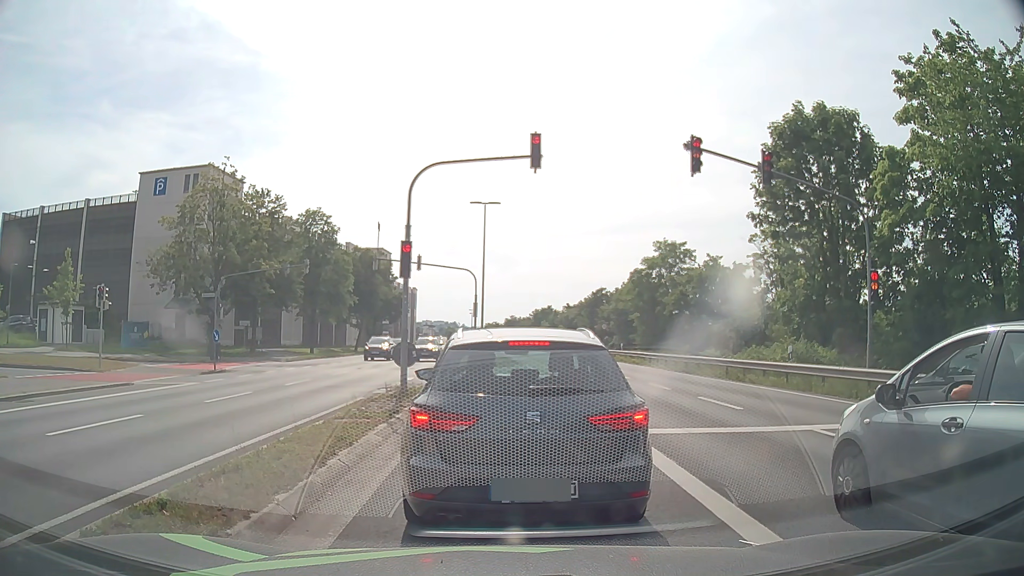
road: primary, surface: asphalt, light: Day
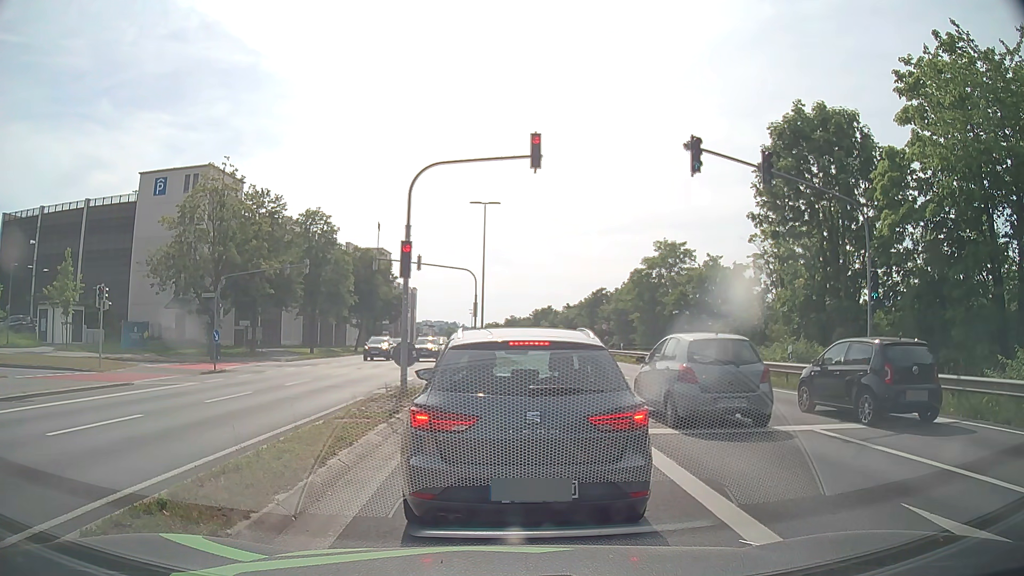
(0.0, 0.0) m; 0°
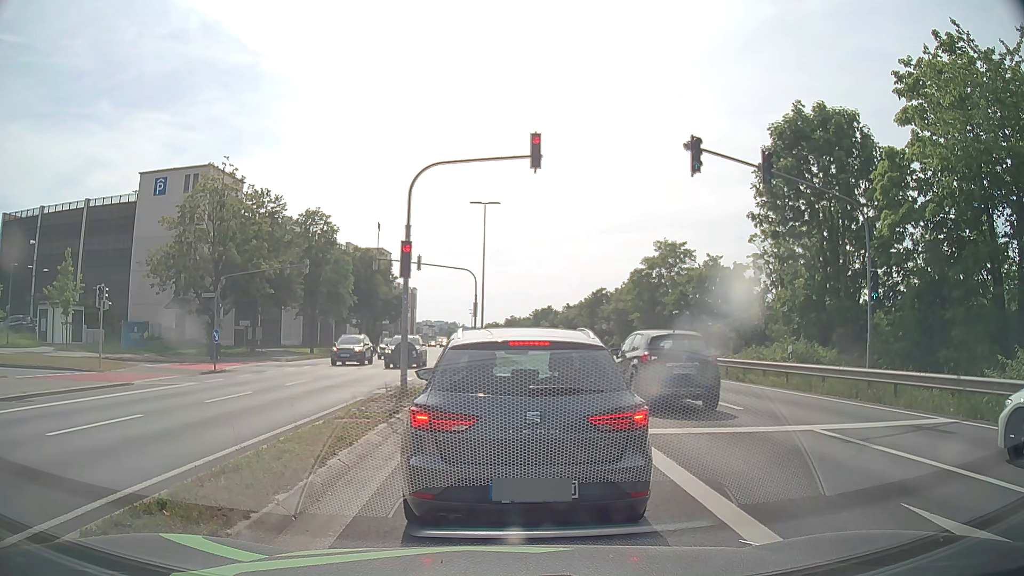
(0.0, 0.0) m; 0°
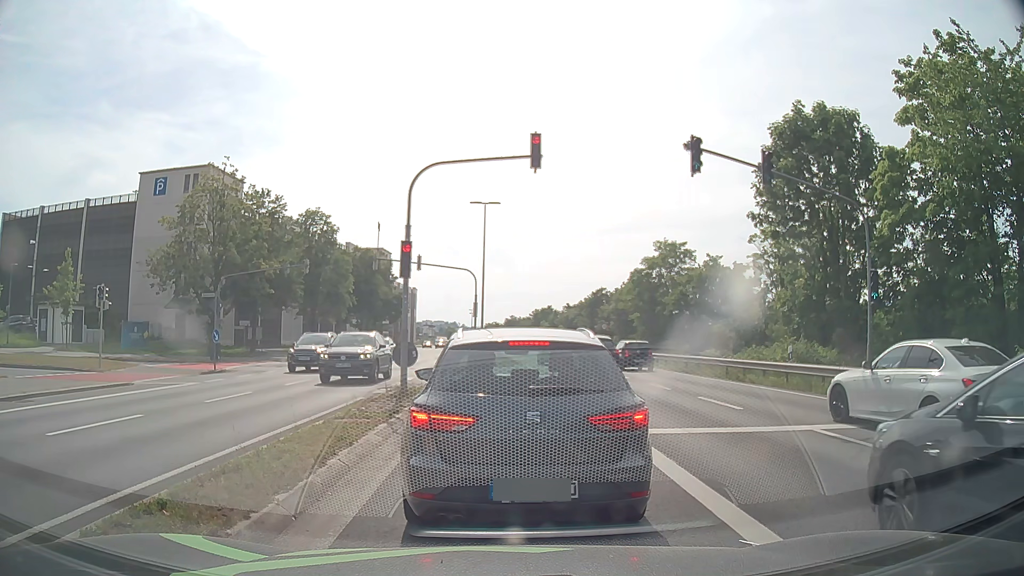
(0.0, 0.0) m; 0°
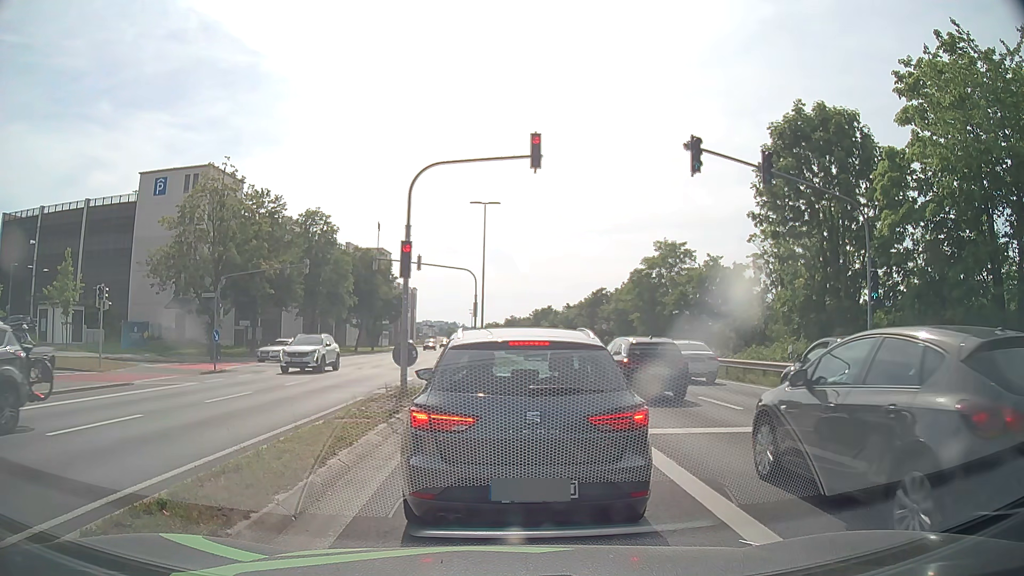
(0.0, 0.0) m; 0°
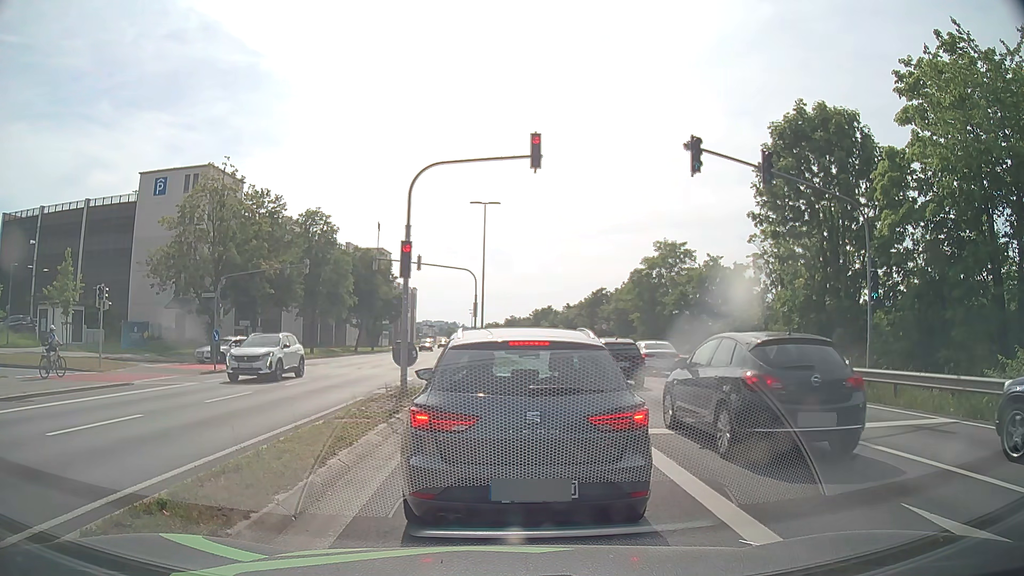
(0.0, 0.0) m; 0°
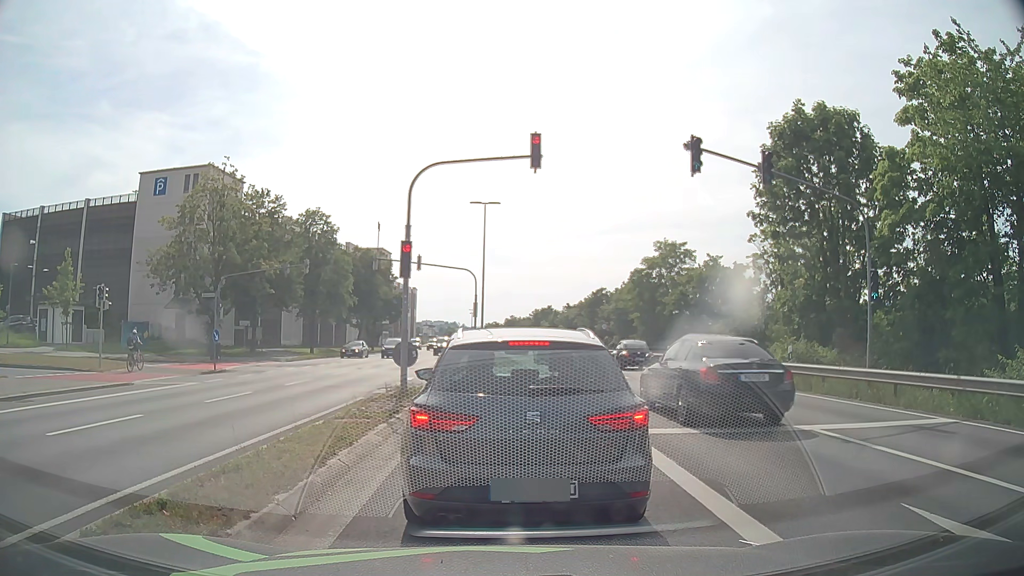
(0.0, 0.0) m; 0°
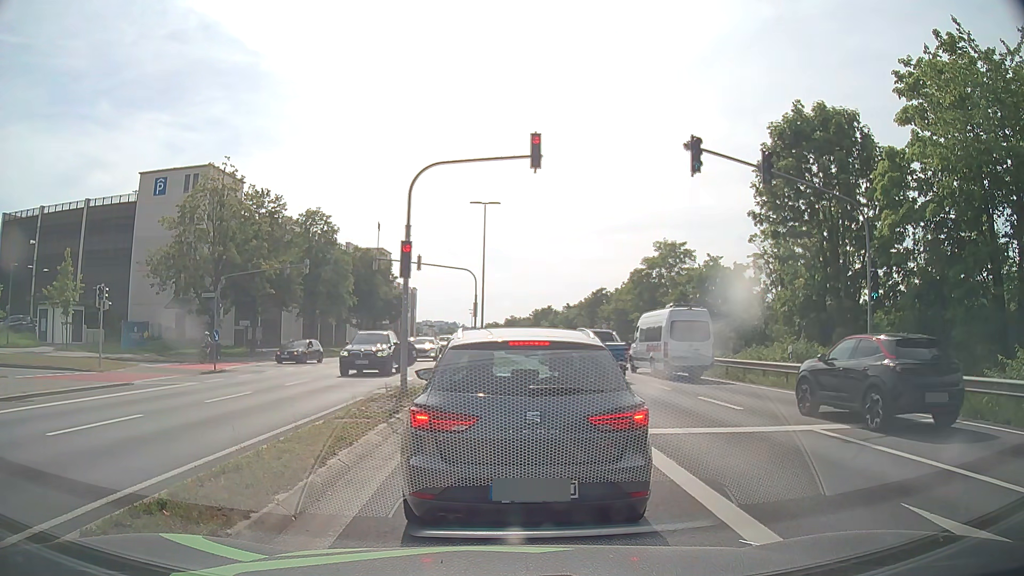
(0.0, 0.0) m; 0°
